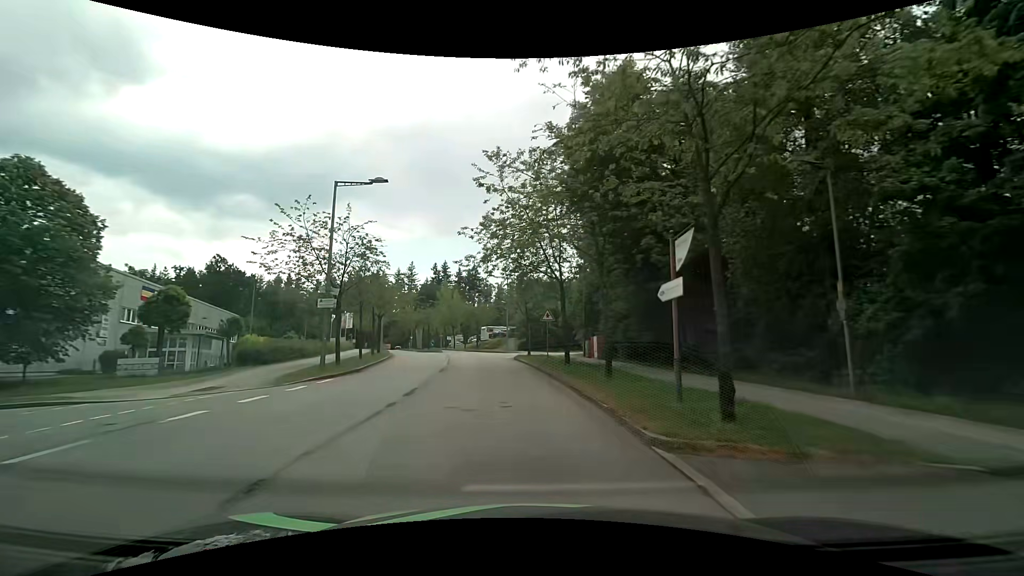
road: residential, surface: asphalt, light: Day
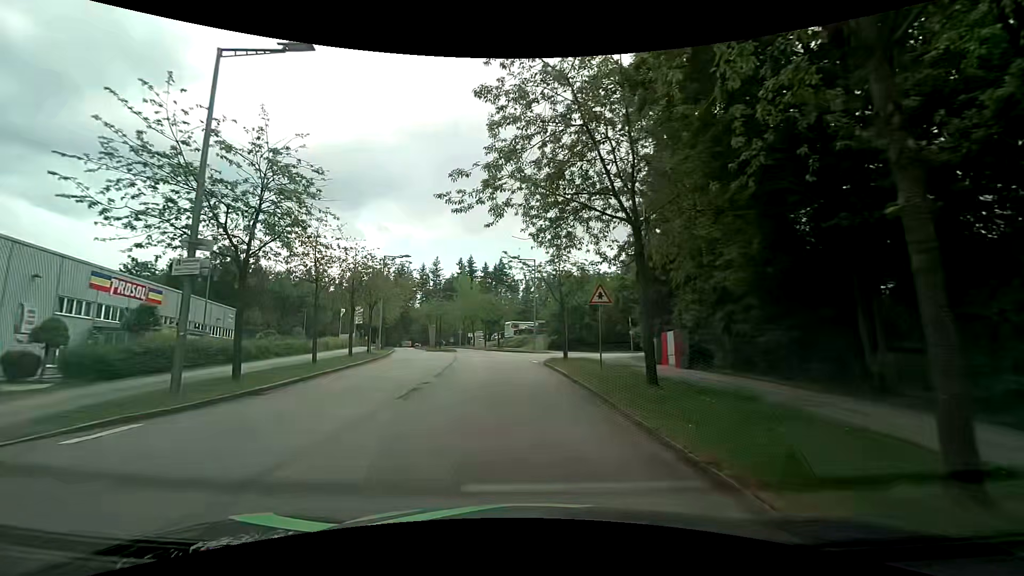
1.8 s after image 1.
(-0.3, +11.2) m; -2°
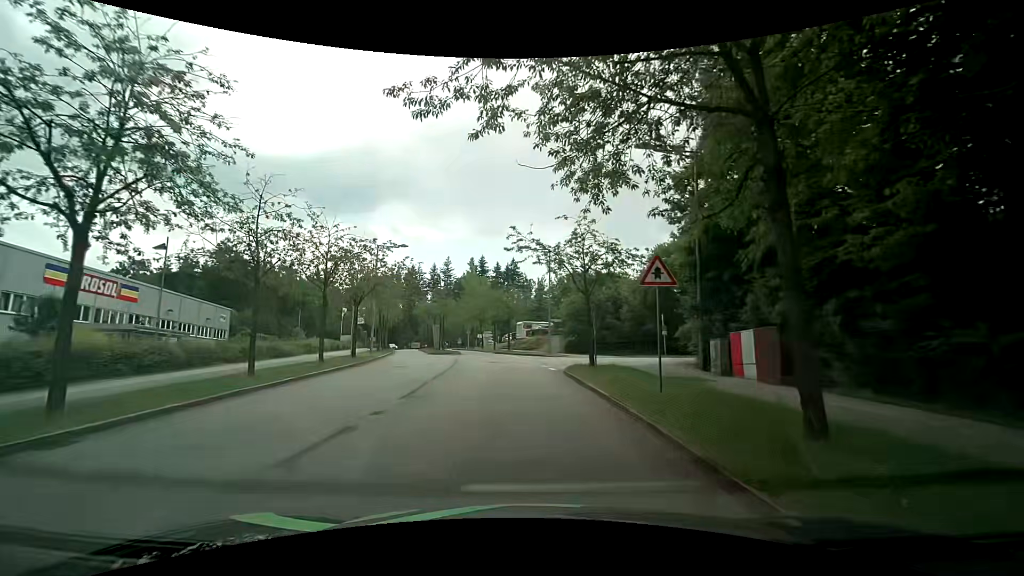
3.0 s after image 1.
(-0.2, +6.0) m; -2°
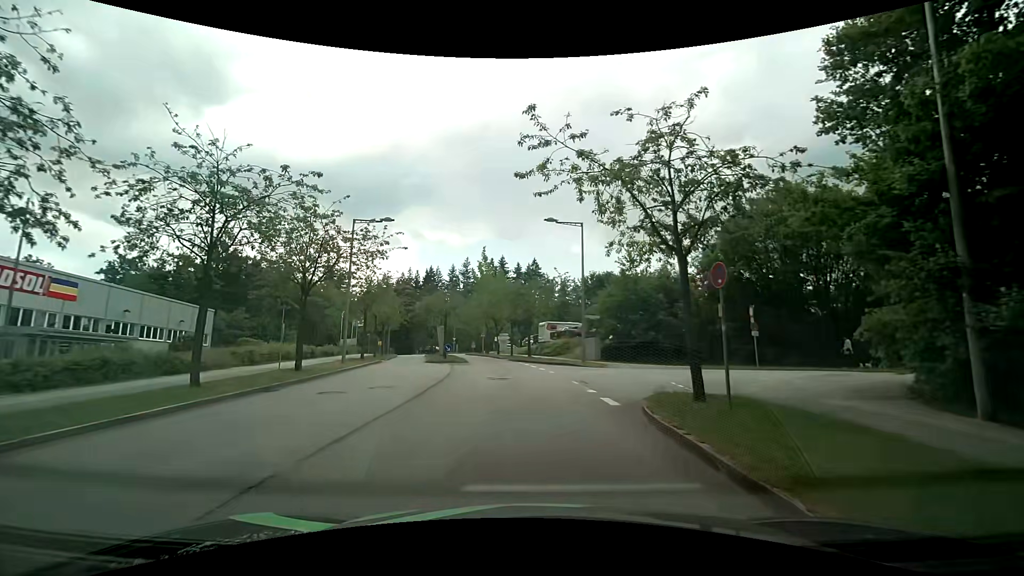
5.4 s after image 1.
(-0.3, +10.6) m; -2°
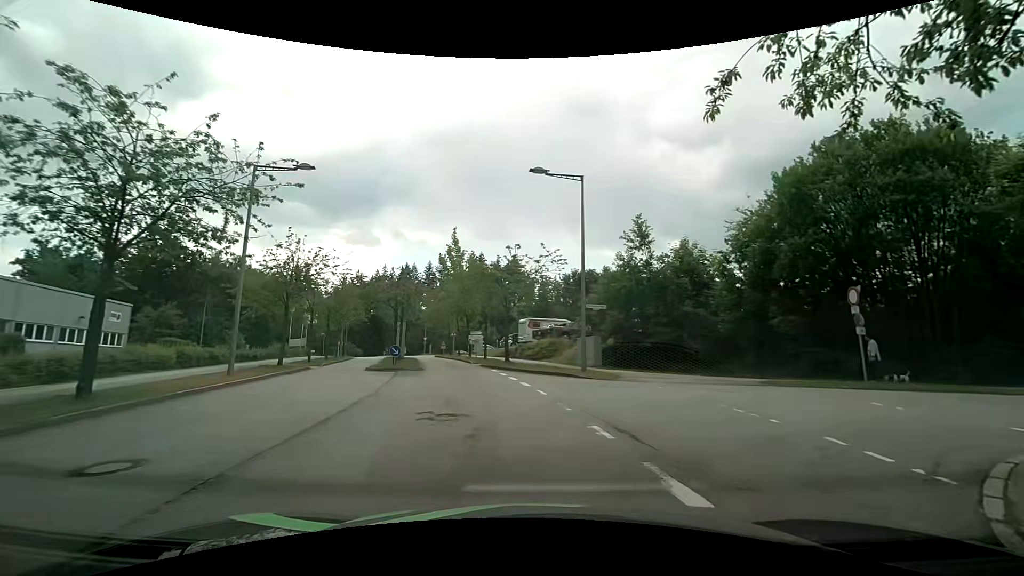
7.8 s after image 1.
(-0.1, +9.3) m; +1°
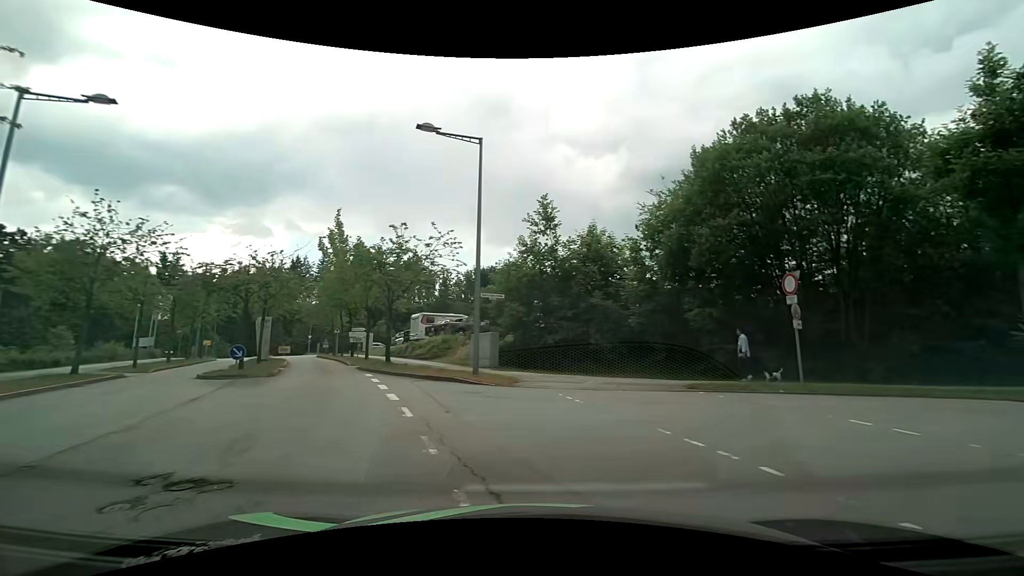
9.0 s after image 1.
(+0.4, +4.1) m; +9°
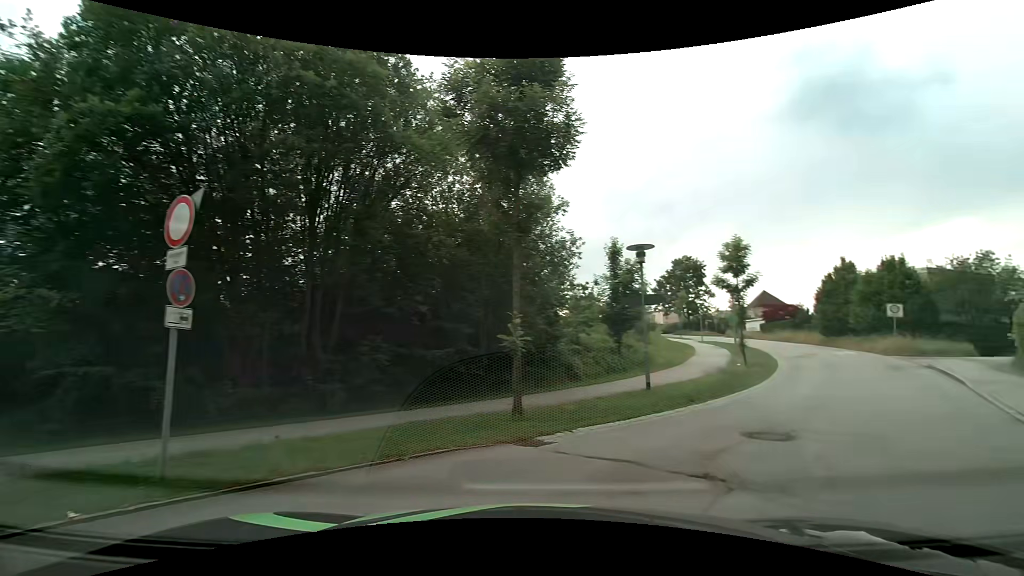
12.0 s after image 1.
(+3.8, +7.9) m; +58°
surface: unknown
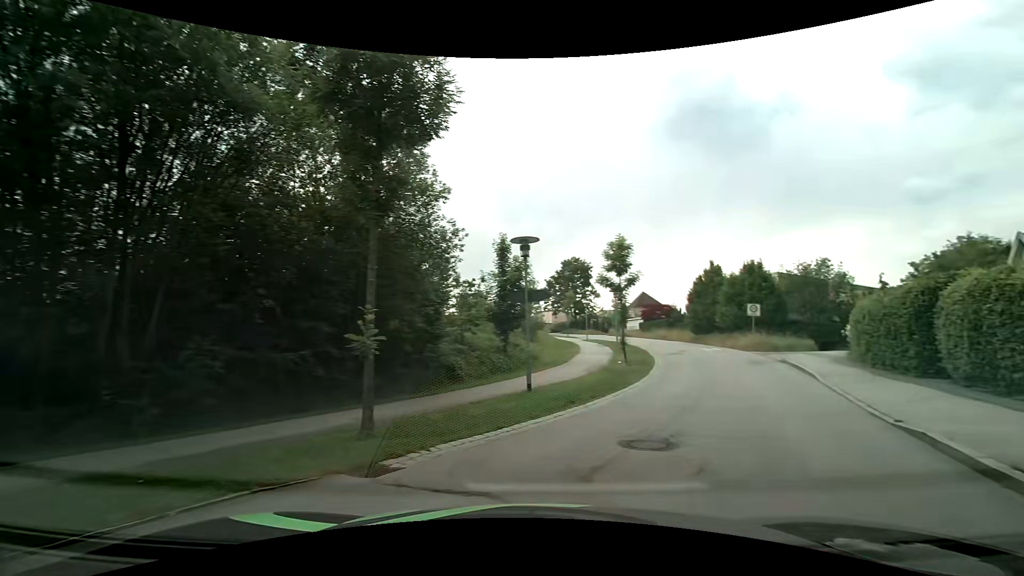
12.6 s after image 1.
(+0.1, +1.4) m; +12°
